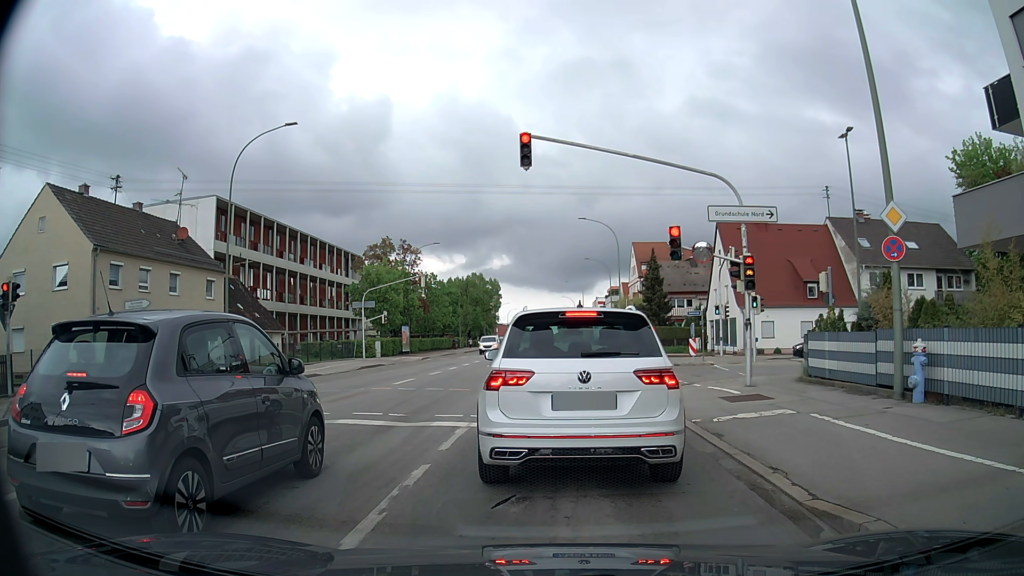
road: tertiary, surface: asphalt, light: Day
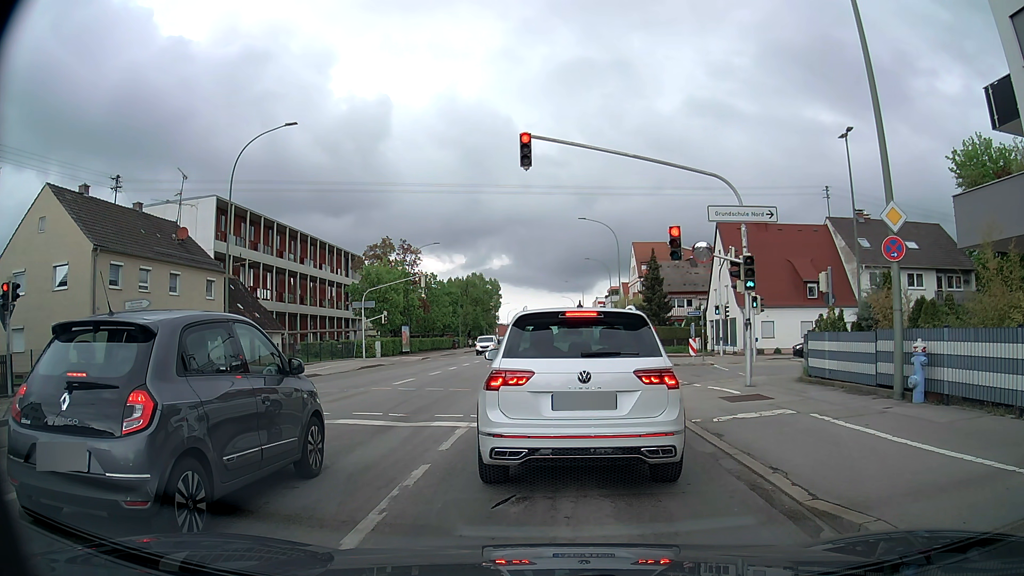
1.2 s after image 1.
(0.0, 0.0) m; 0°
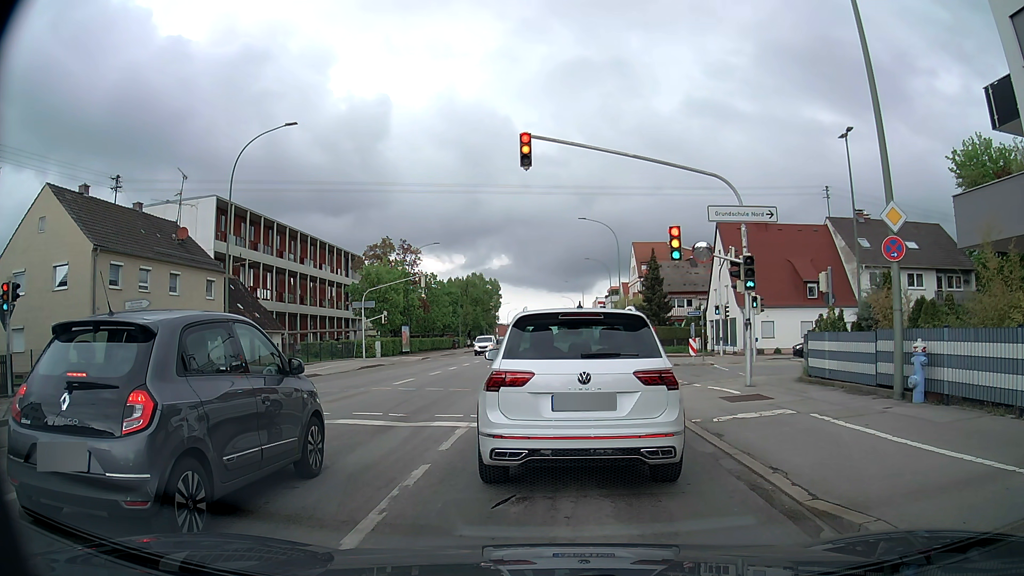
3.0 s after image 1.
(0.0, 0.0) m; 0°
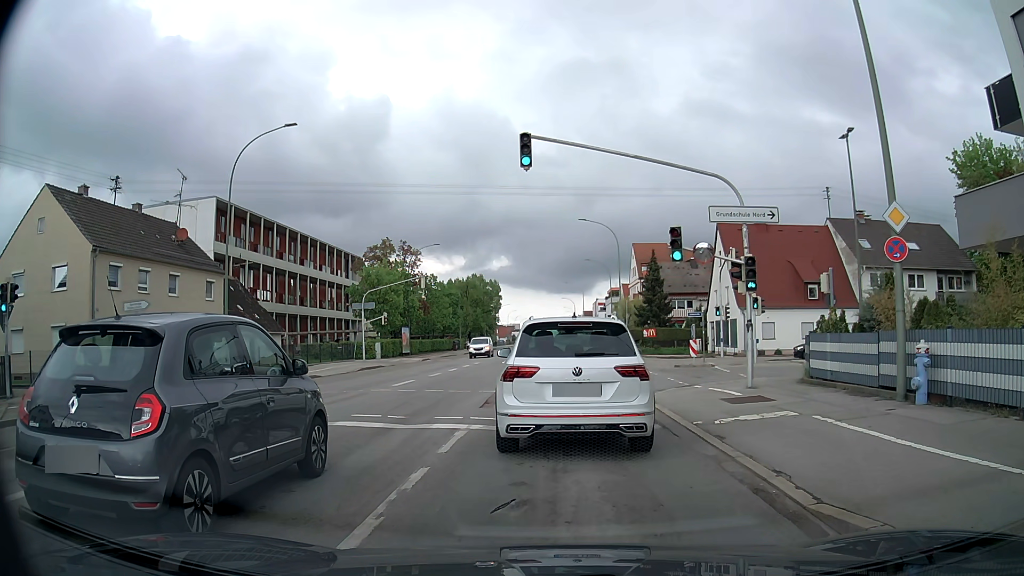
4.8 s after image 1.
(0.0, +0.1) m; 0°
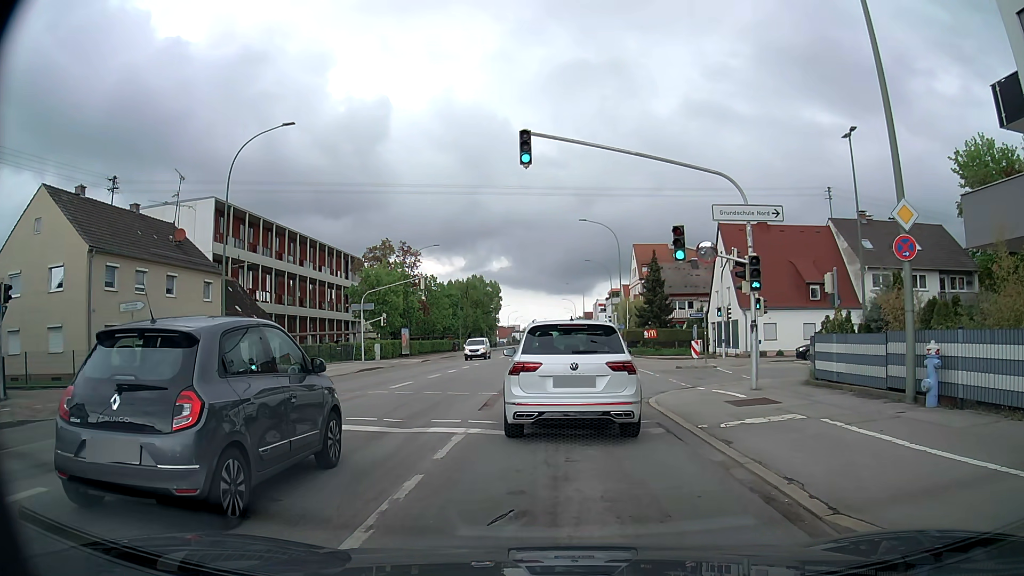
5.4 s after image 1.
(0.0, +0.3) m; 0°
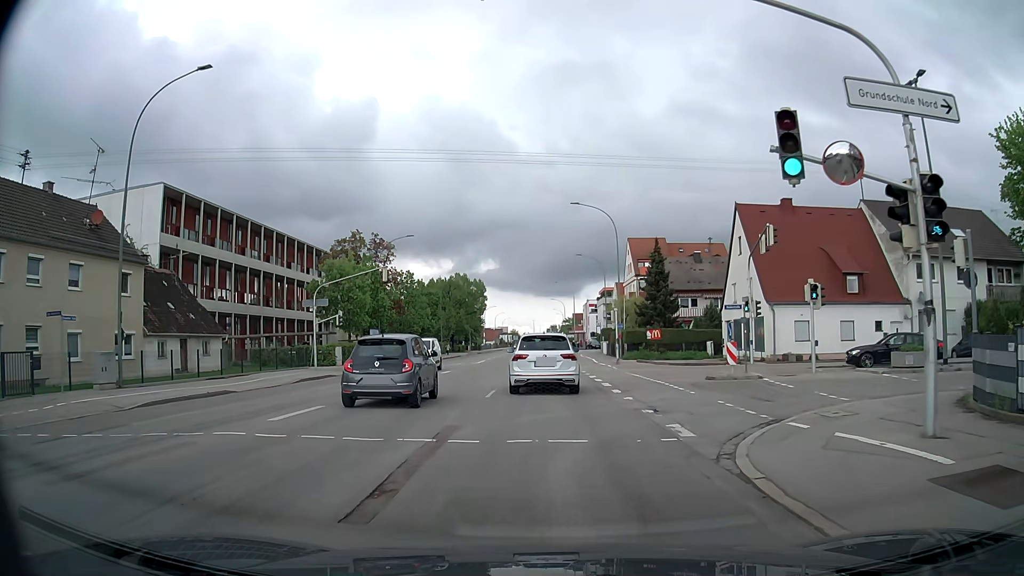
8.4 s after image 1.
(-0.1, +8.5) m; -1°
